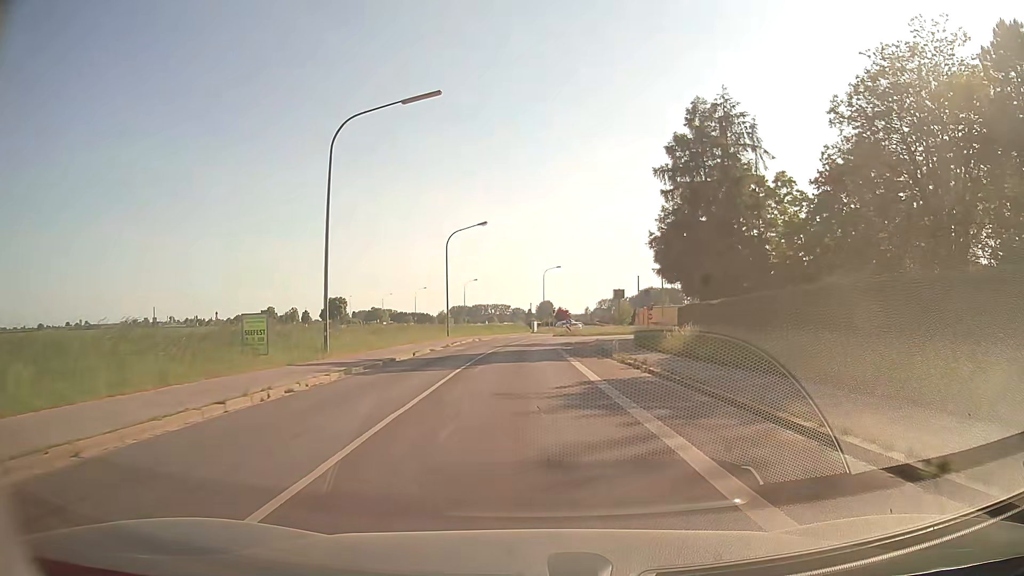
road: secondary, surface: asphalt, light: Day
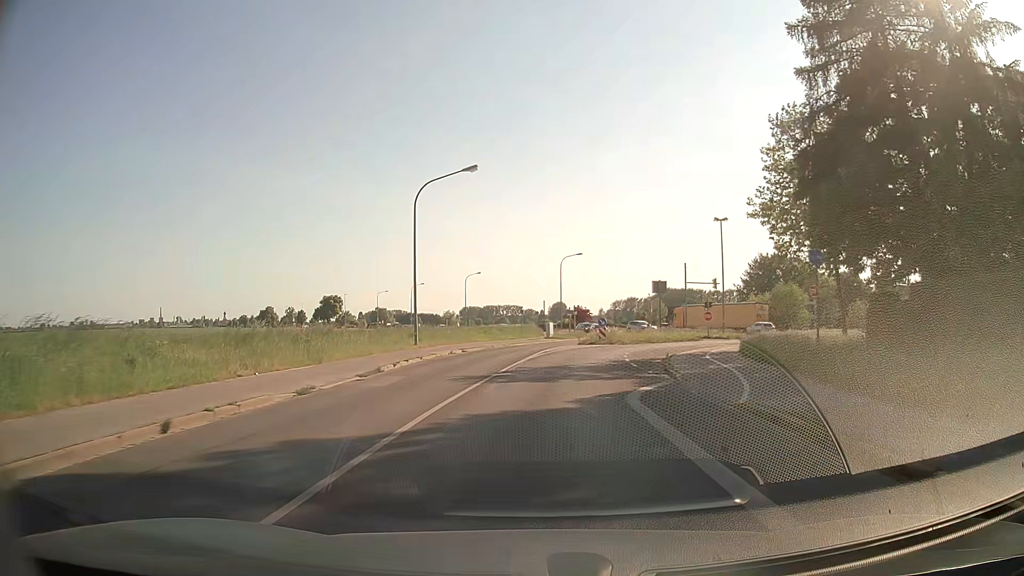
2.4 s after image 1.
(-0.2, +22.7) m; -1°
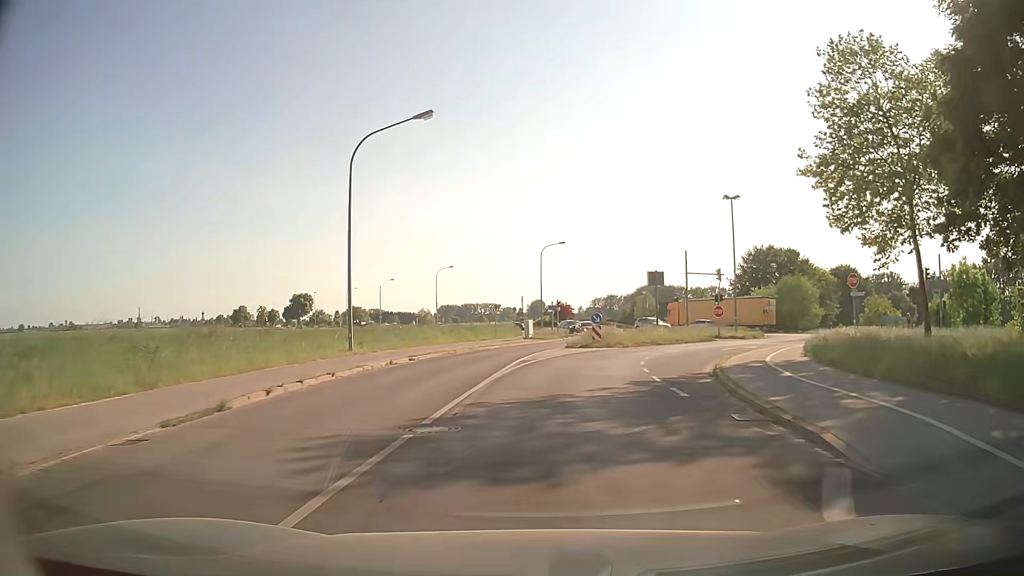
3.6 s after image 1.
(+0.1, +10.2) m; +2°
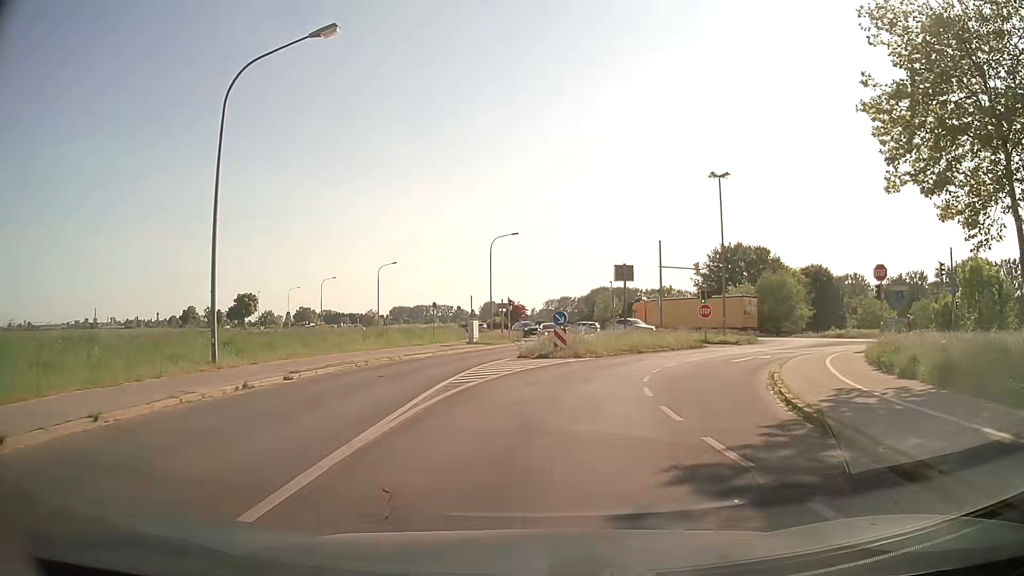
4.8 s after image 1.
(+0.3, +9.2) m; +4°
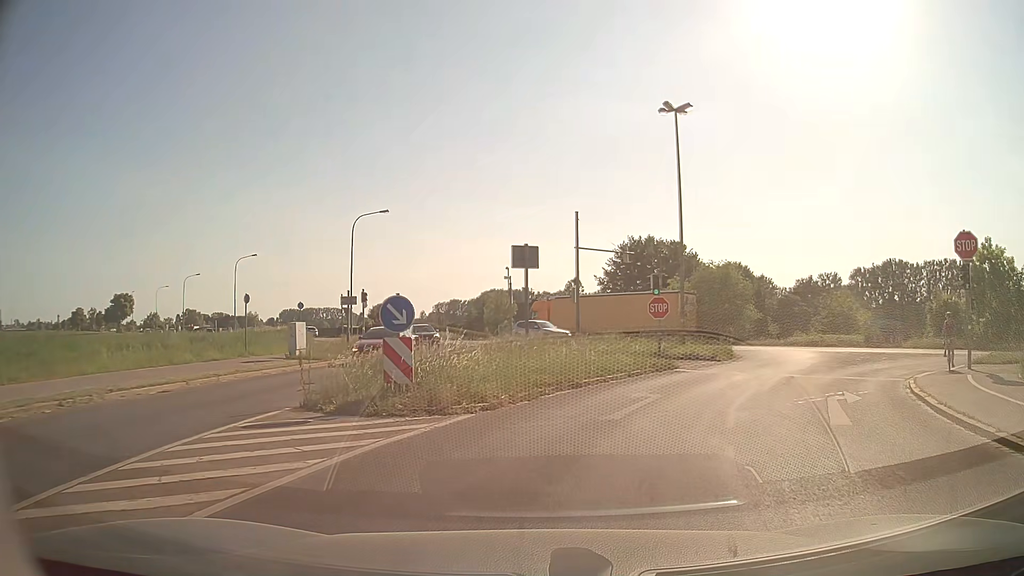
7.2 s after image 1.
(+1.1, +15.3) m; +10°
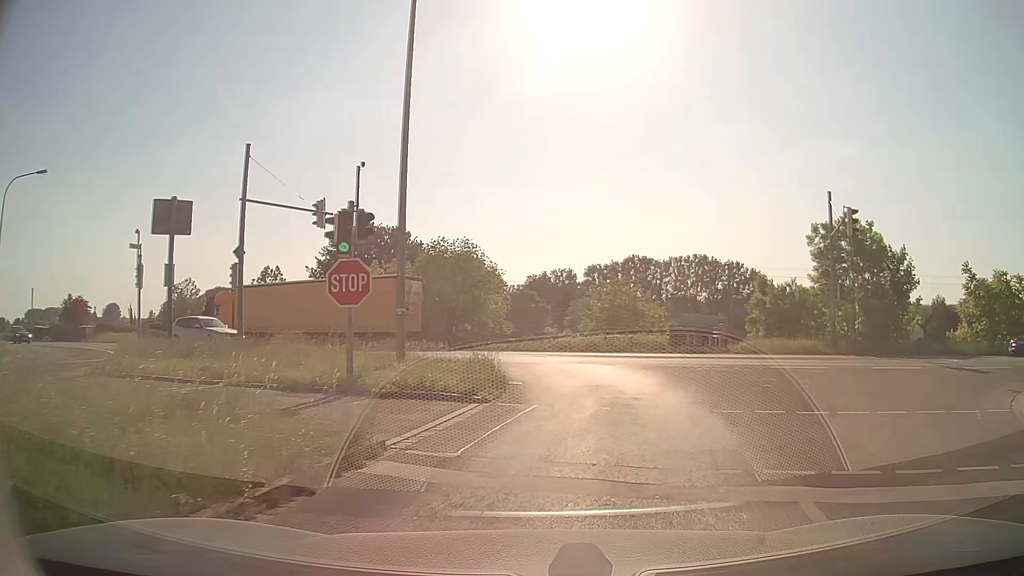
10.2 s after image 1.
(+2.3, +14.1) m; +24°
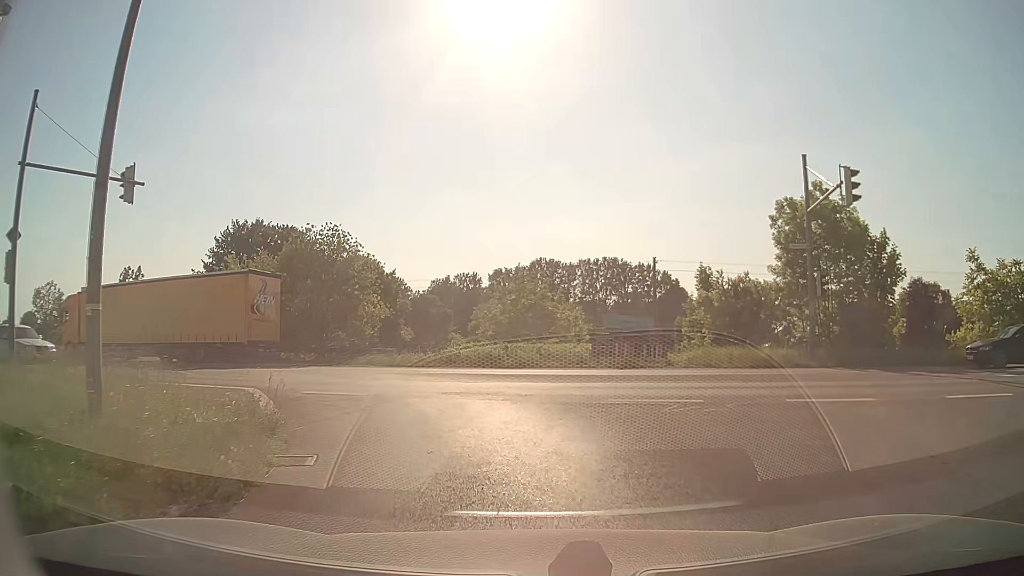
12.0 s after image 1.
(+0.7, +8.2) m; +7°
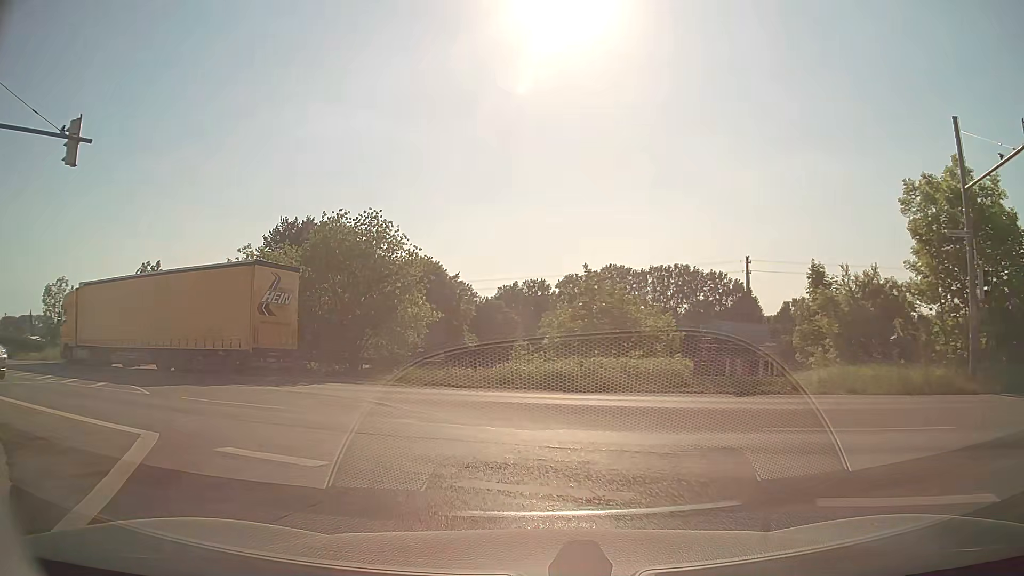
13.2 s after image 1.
(-0.1, +6.4) m; -5°
(-2, +10) (-7, +18) (-16, +23) (-25, +27) (-34, +30) (-44, +33) (-53, +36) (-63, +40) (-72, +43) (-82, +47) m
